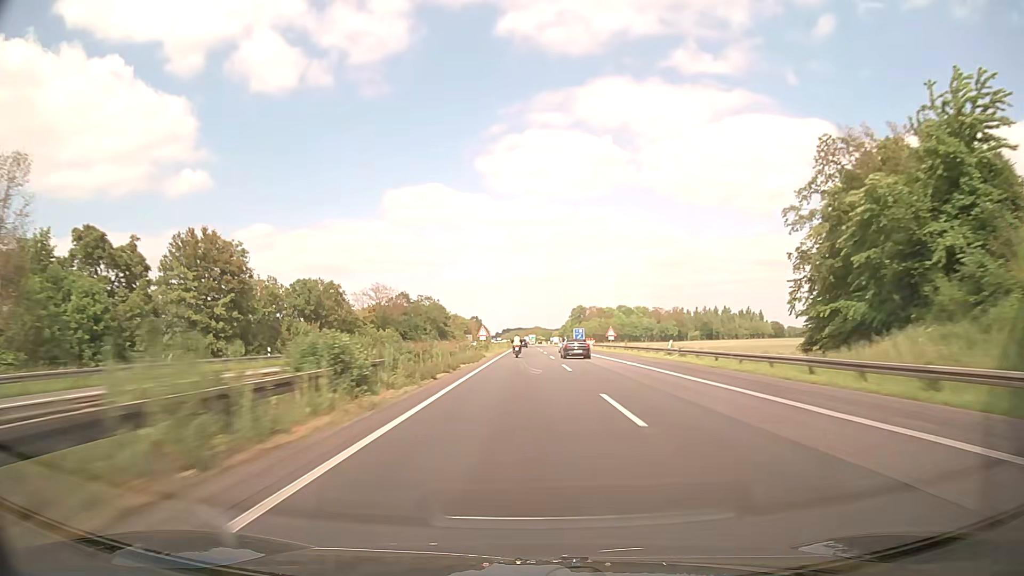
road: motorway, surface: asphalt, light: Day
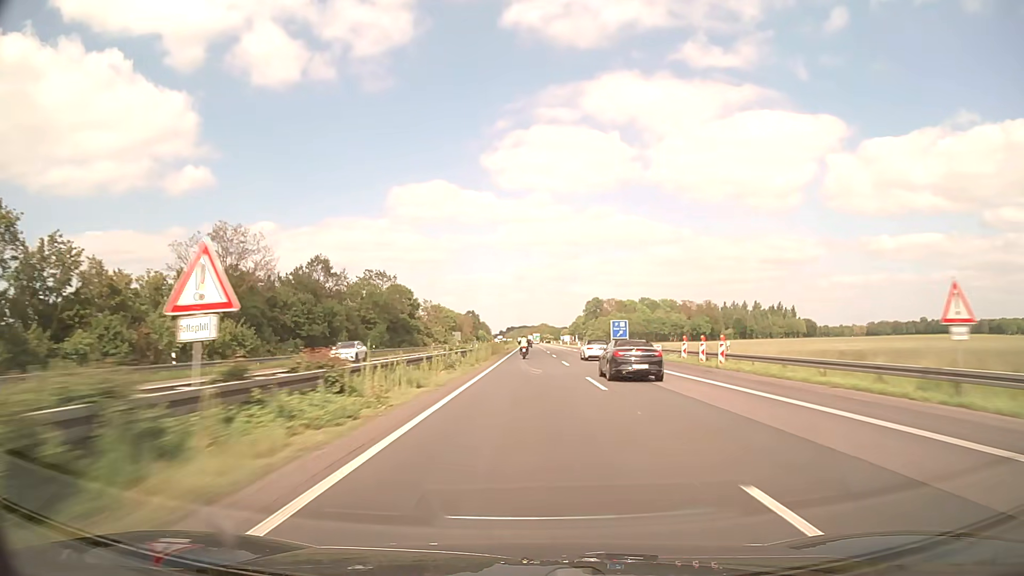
(-2.3, +64.7) m; -2°
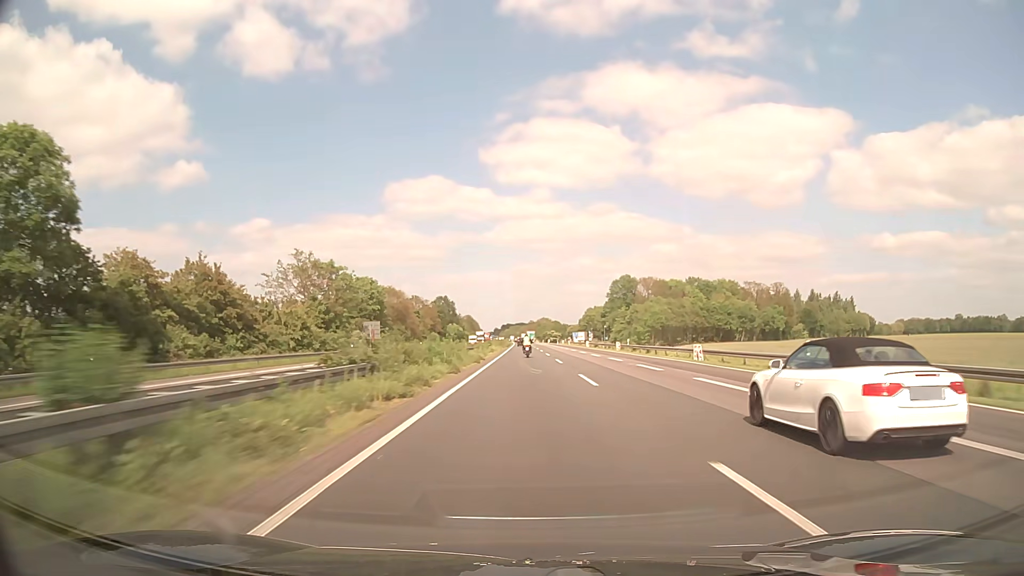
(+0.2, +107.9) m; 0°
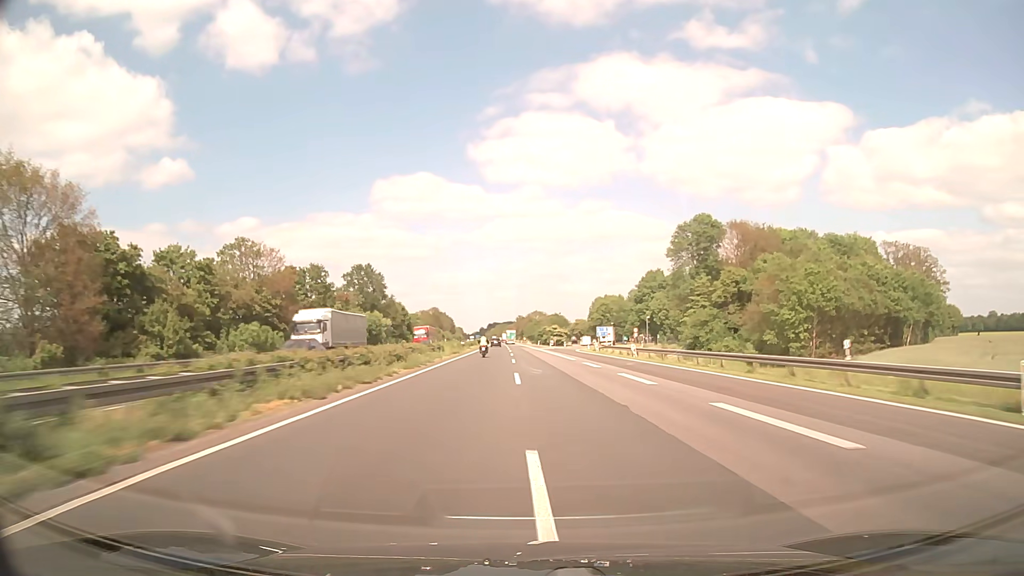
(+0.9, +108.0) m; +1°
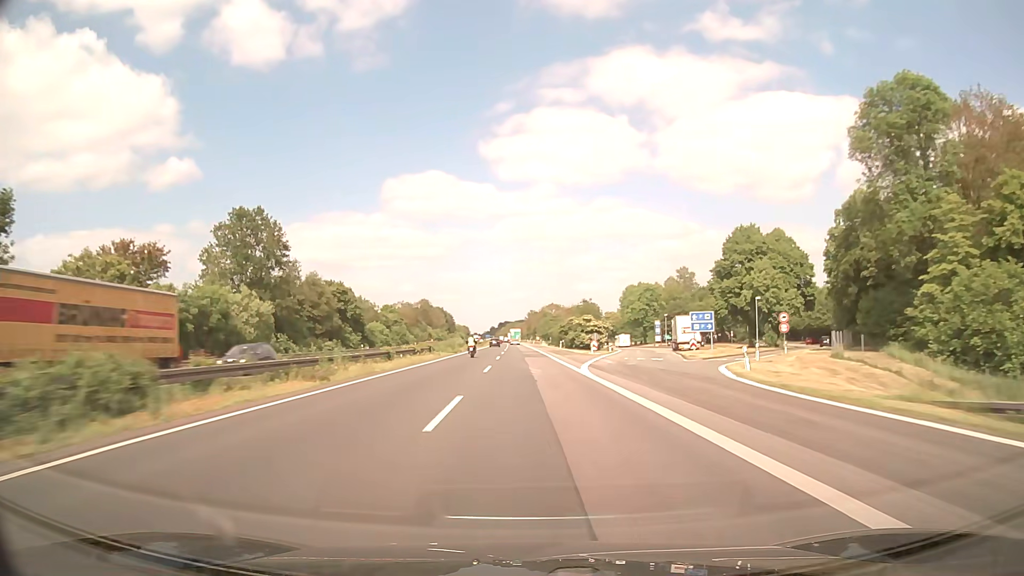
(-0.2, +64.7) m; -1°
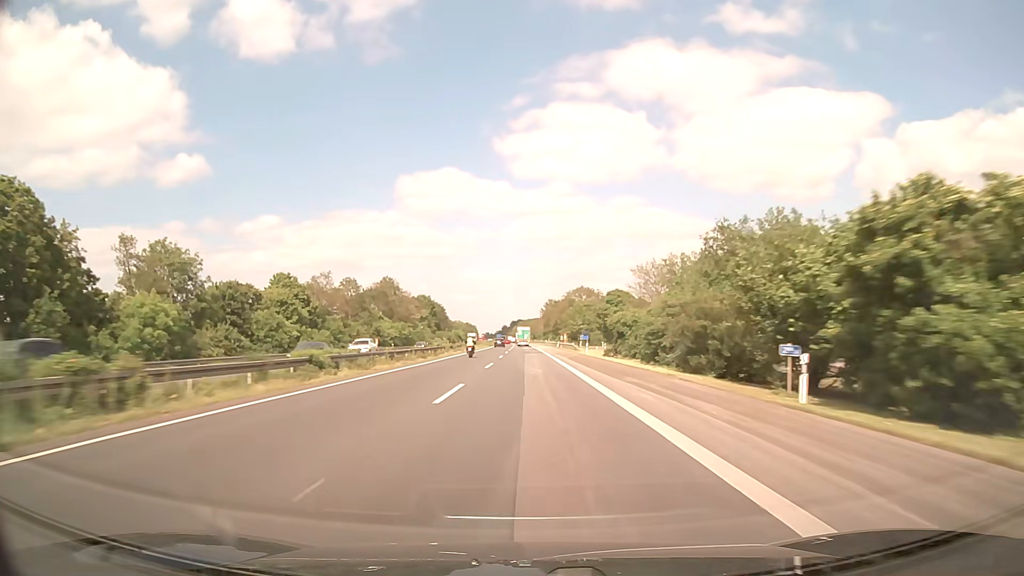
(-1.3, +86.1) m; -1°
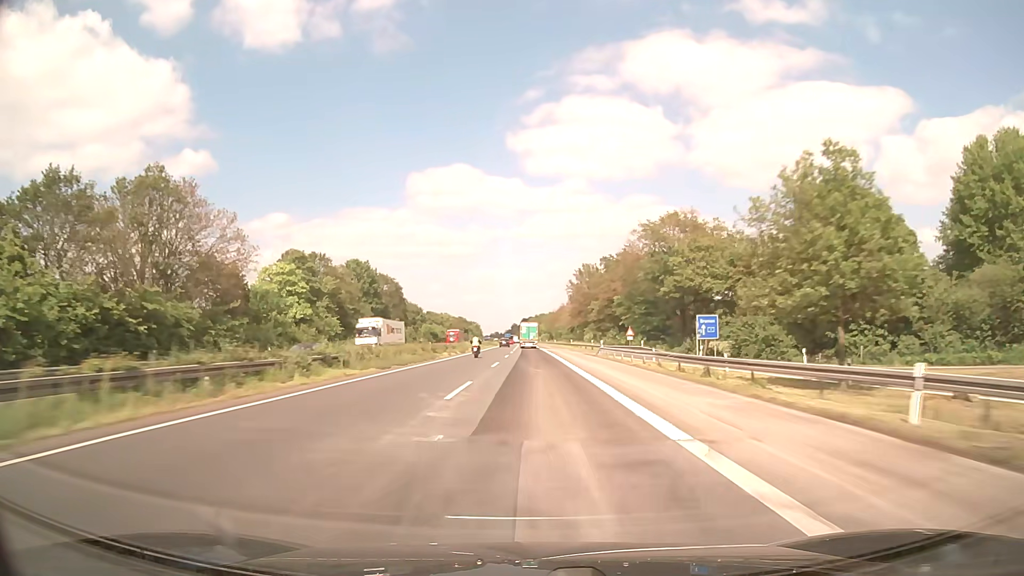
(-0.7, +107.6) m; -1°
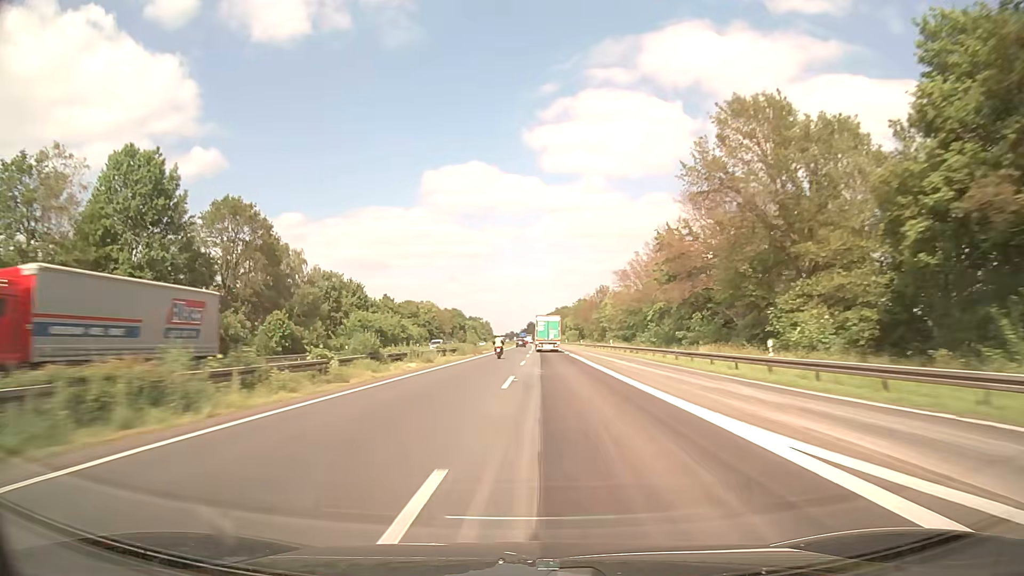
(-0.9, +86.1) m; -1°
(0, +10) (0, +20) (0, +30) (0, +40) (0, +50) (-1, +60) (-1, +70) (-1, +80) (-1, +90) (-1, +100) m
